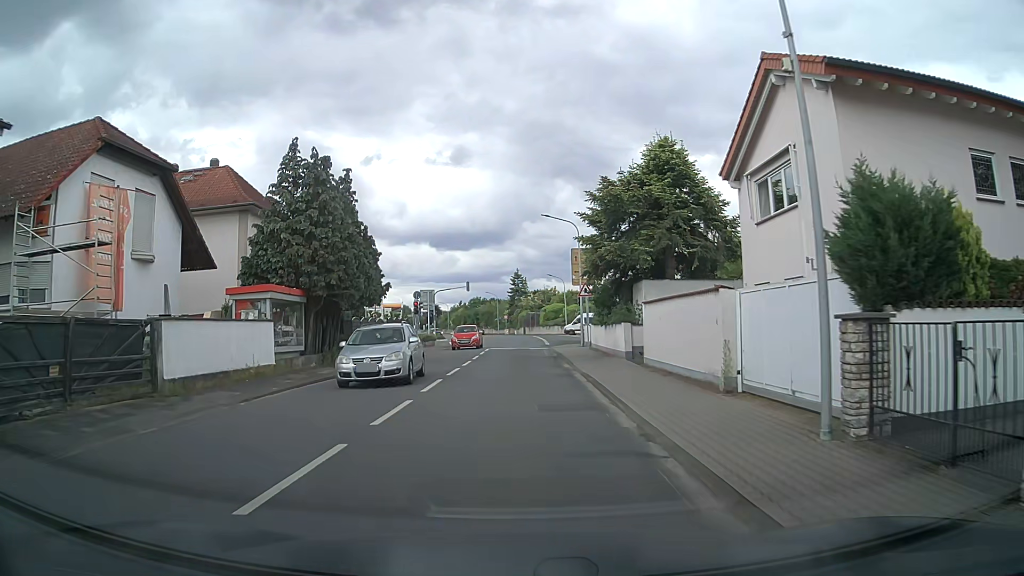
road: tertiary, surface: asphalt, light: Day
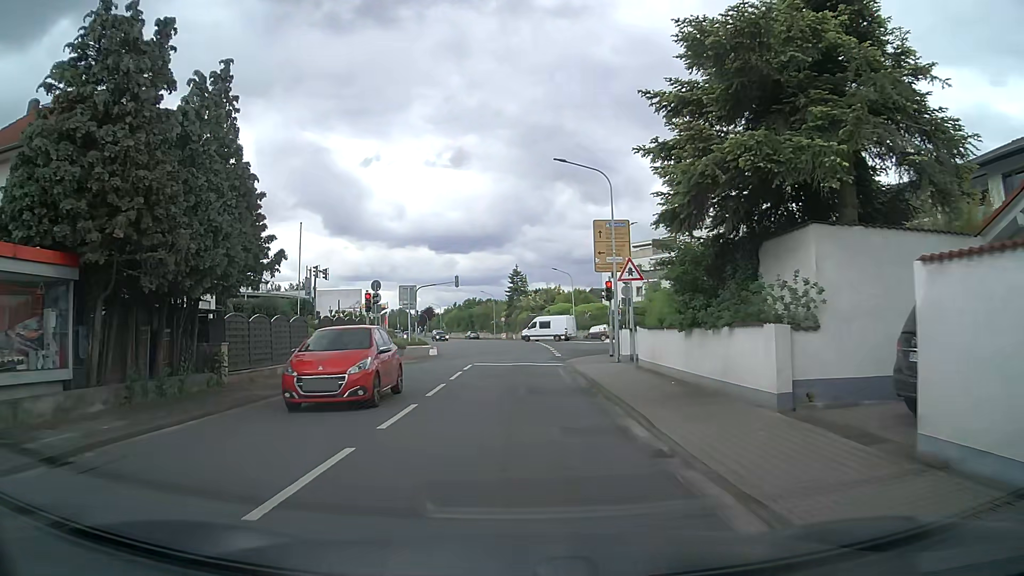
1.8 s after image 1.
(-0.1, +13.9) m; 0°
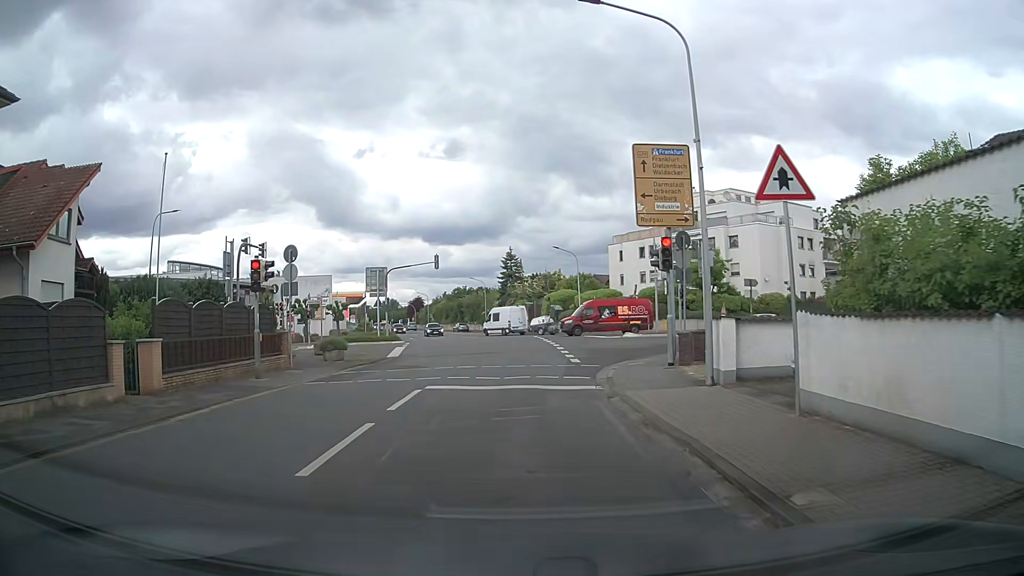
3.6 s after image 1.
(+0.1, +12.3) m; 0°
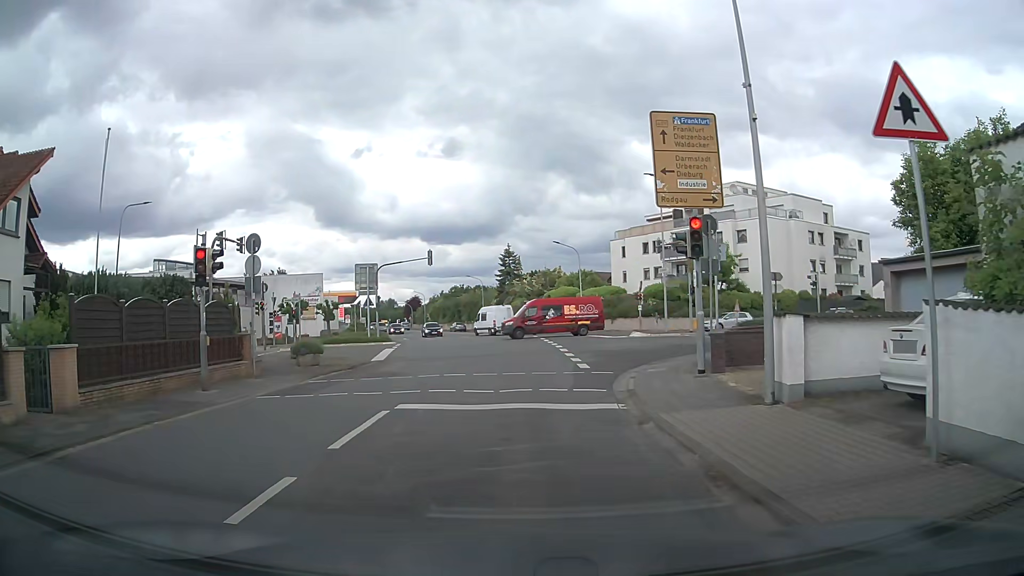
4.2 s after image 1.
(0.0, +3.0) m; +1°
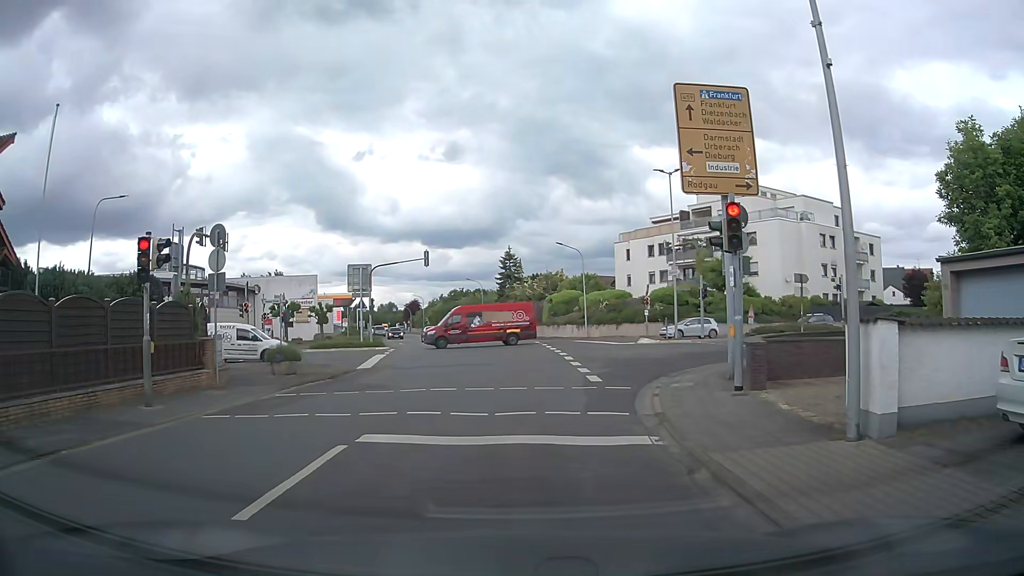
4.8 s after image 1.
(0.0, +2.4) m; -1°
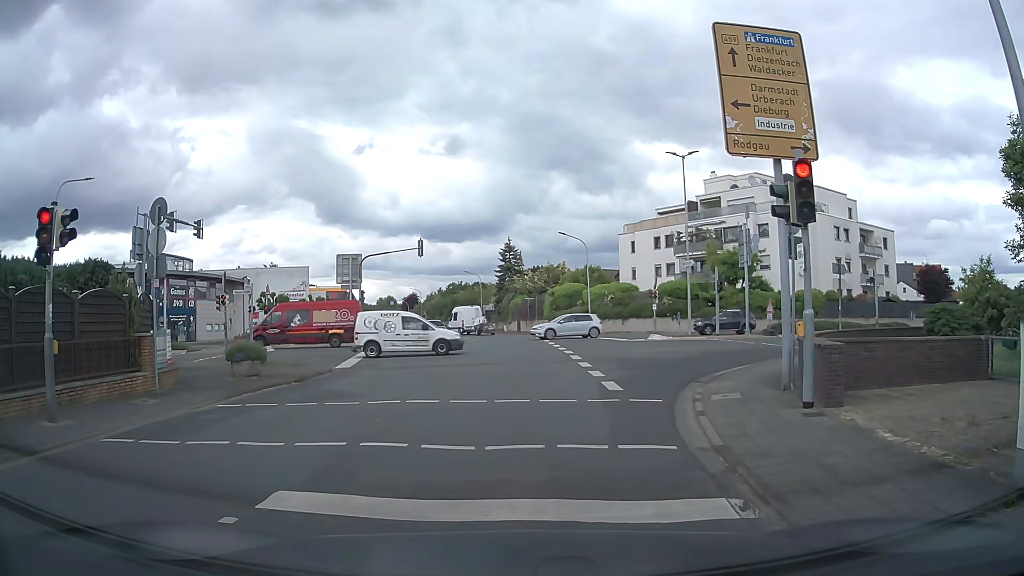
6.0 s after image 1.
(0.0, +2.8) m; +2°
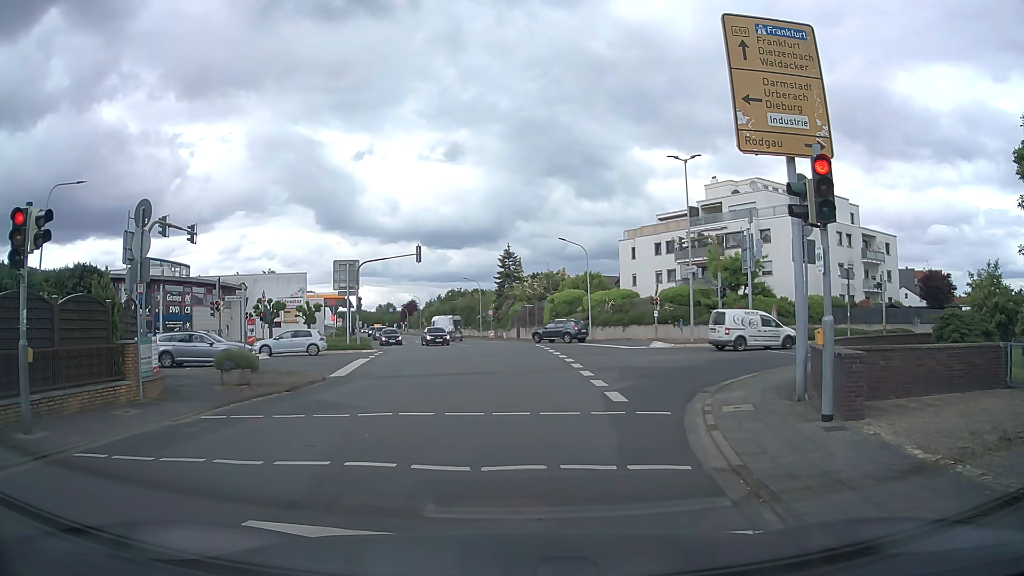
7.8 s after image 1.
(0.0, +0.6) m; 0°
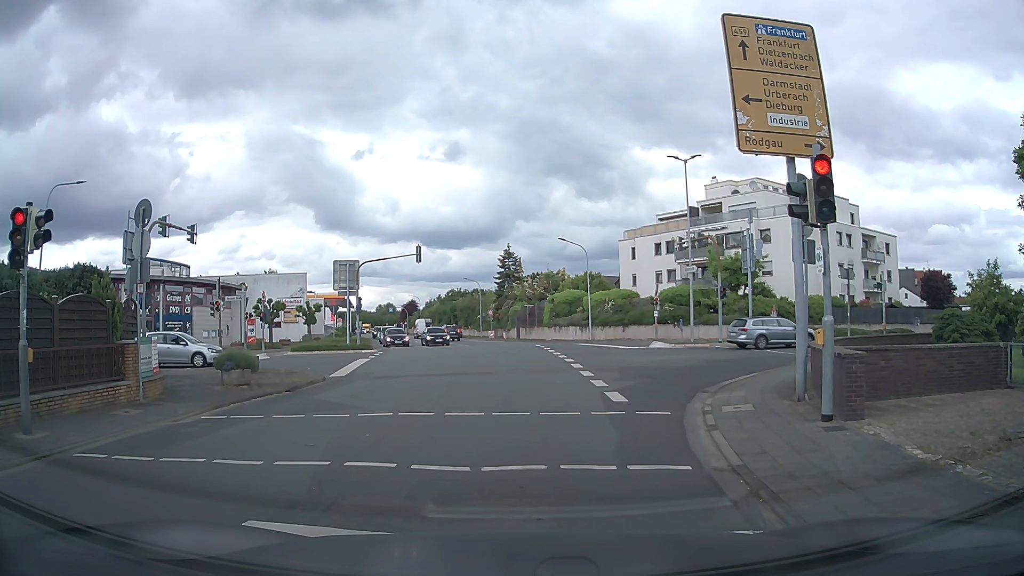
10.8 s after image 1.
(0.0, +0.1) m; 0°
(0, +10) (-1, +20) (-1, +30) (-2, +40) (-3, +50) (-6, +59) (-9, +69) (-12, +78) (-15, +88) (-18, +98) m
